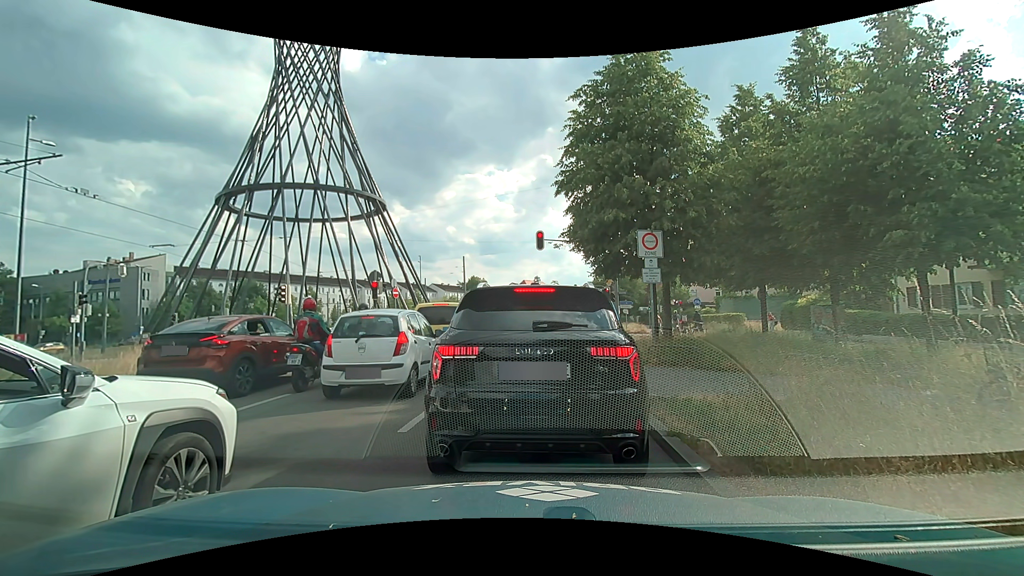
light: Day
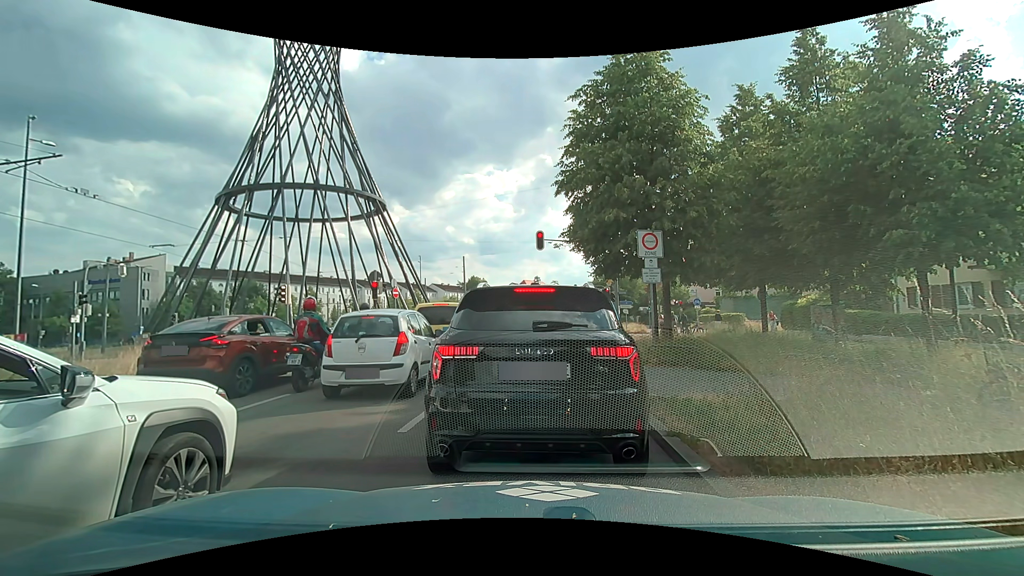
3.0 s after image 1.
(0.0, 0.0) m; 0°
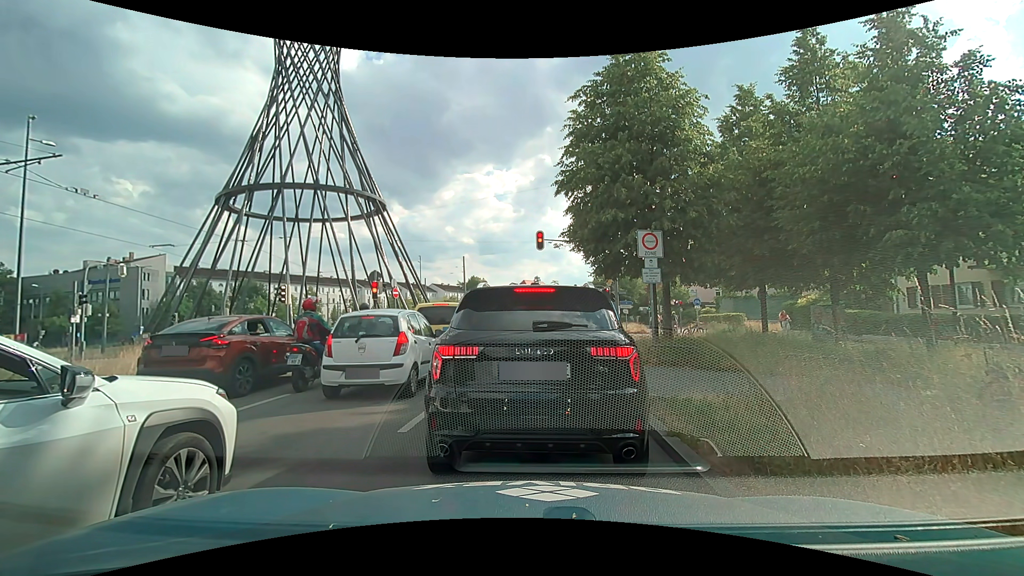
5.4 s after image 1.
(0.0, 0.0) m; 0°
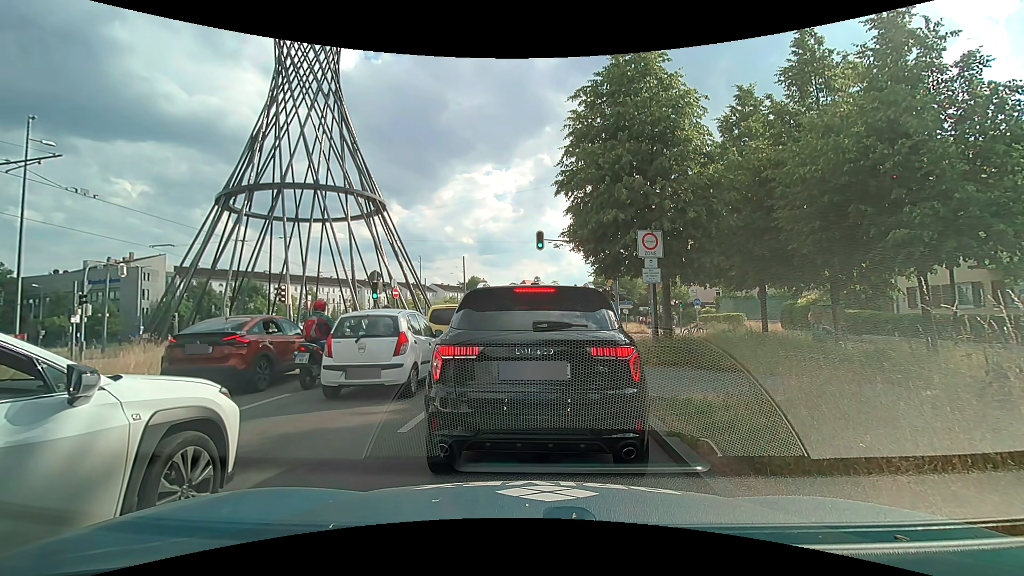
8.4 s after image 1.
(0.0, 0.0) m; 0°
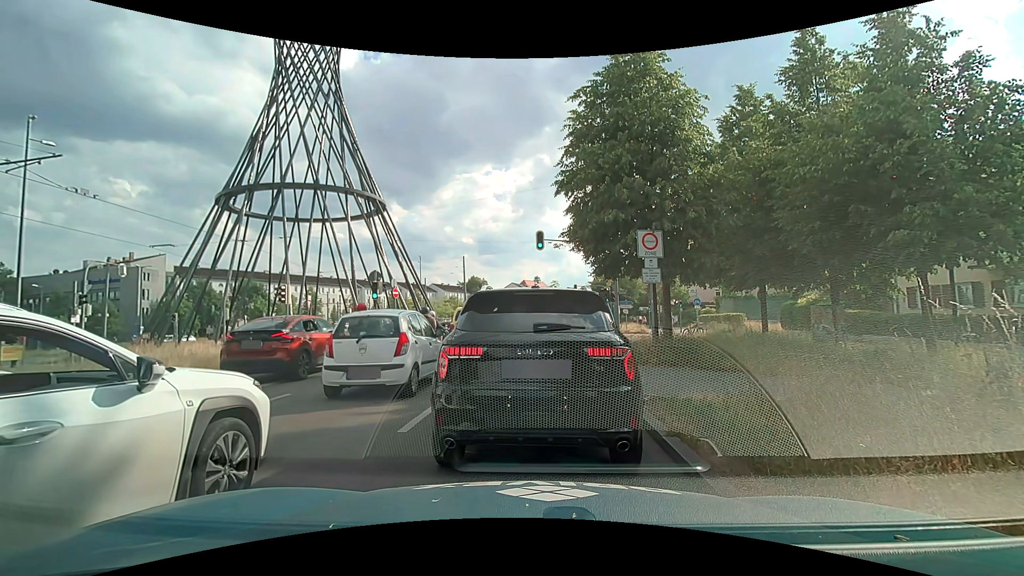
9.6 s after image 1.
(0.0, 0.0) m; 0°
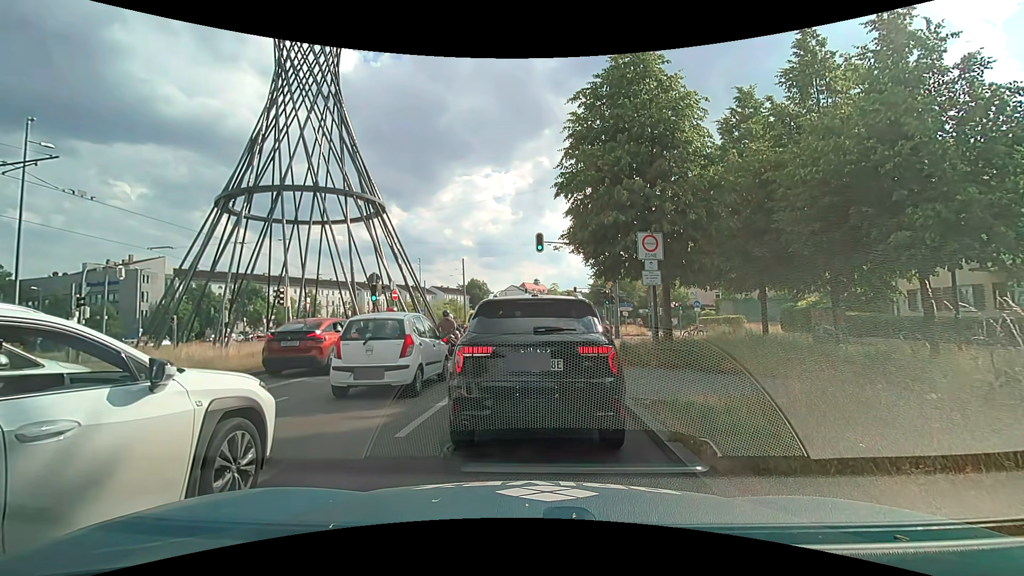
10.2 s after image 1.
(0.0, +0.1) m; 0°
